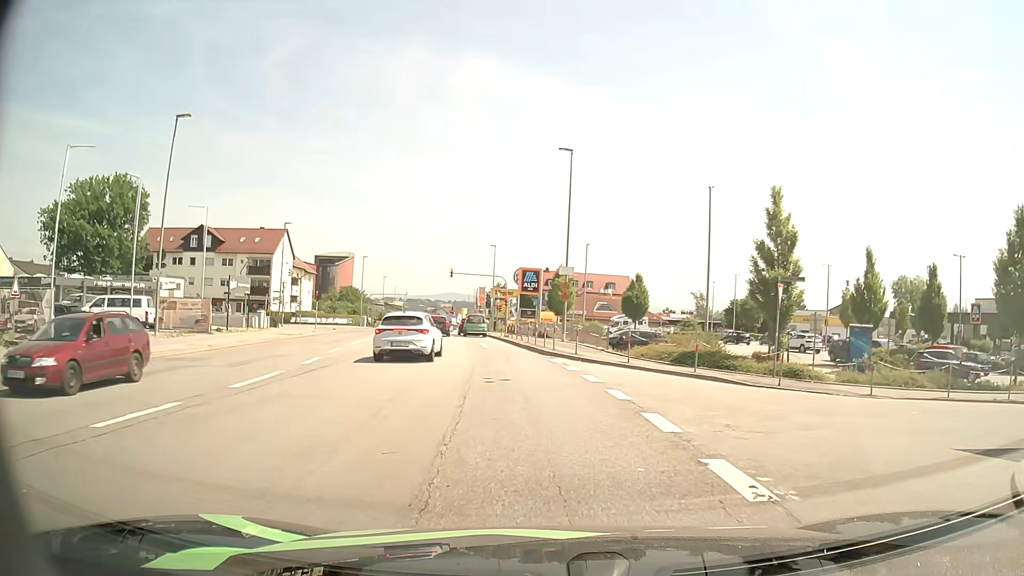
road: tertiary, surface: asphalt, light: Day
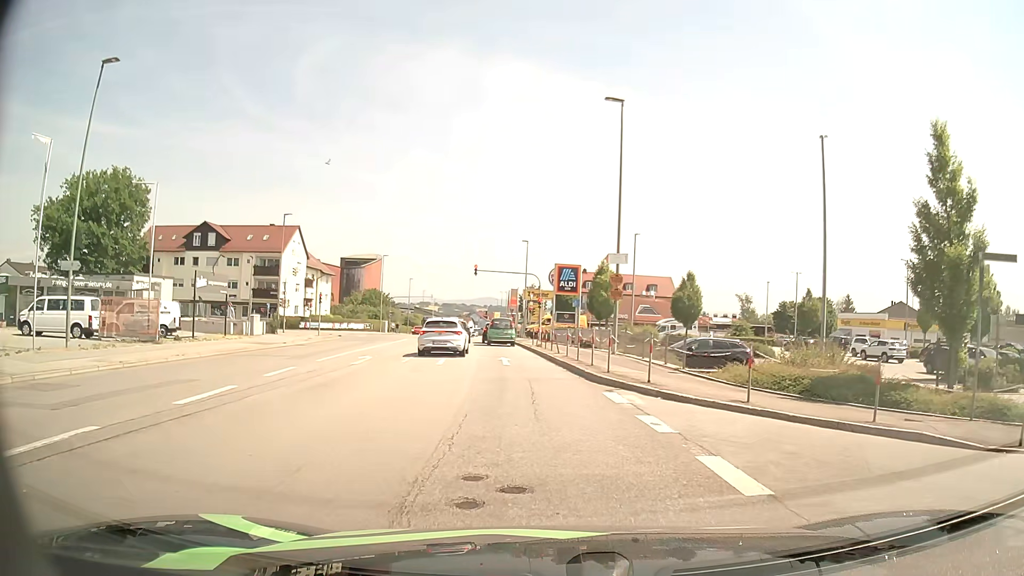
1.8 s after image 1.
(-0.2, +8.7) m; -3°
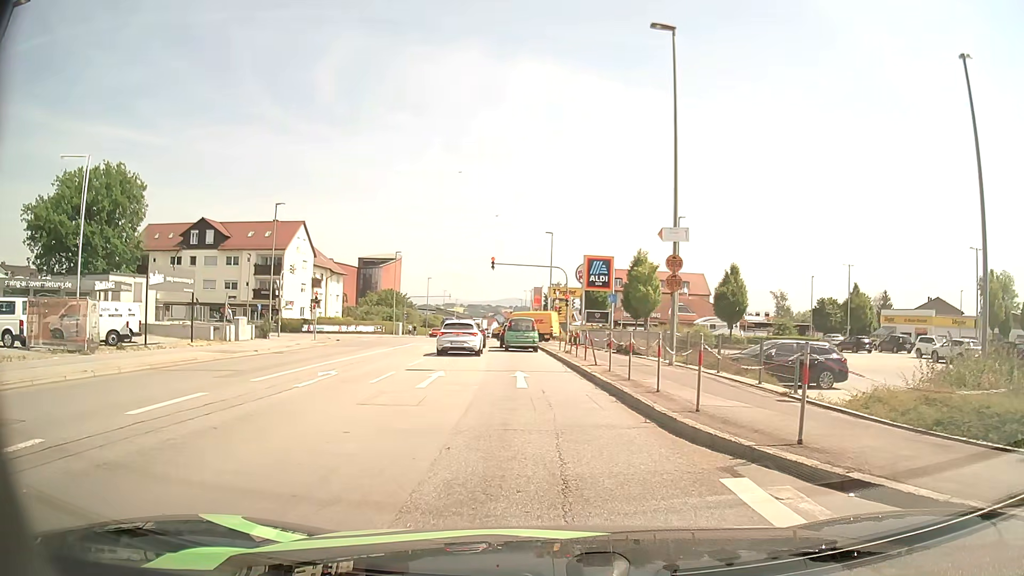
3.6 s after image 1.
(-0.1, +6.9) m; -2°
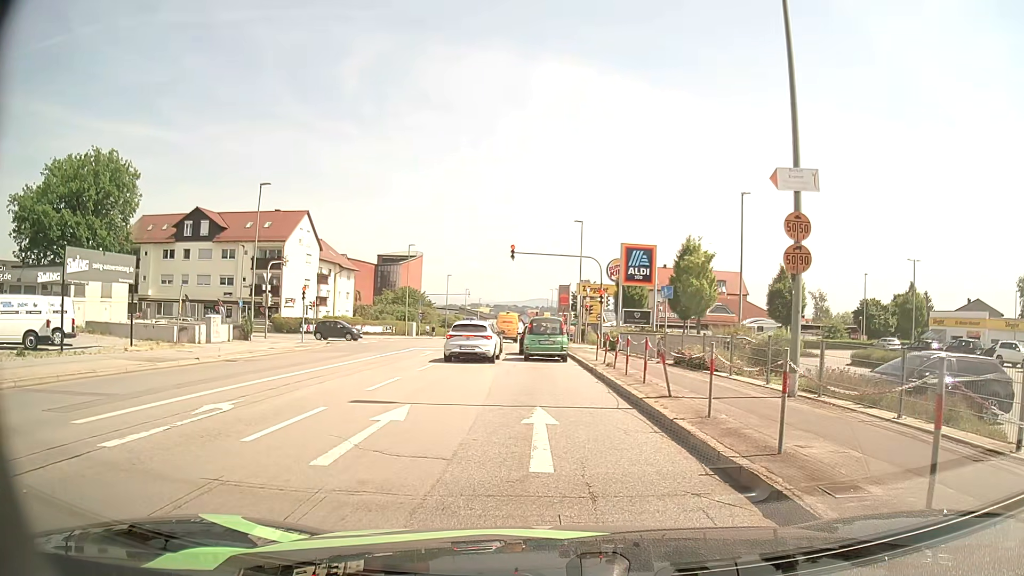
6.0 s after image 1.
(-0.1, +7.6) m; -2°
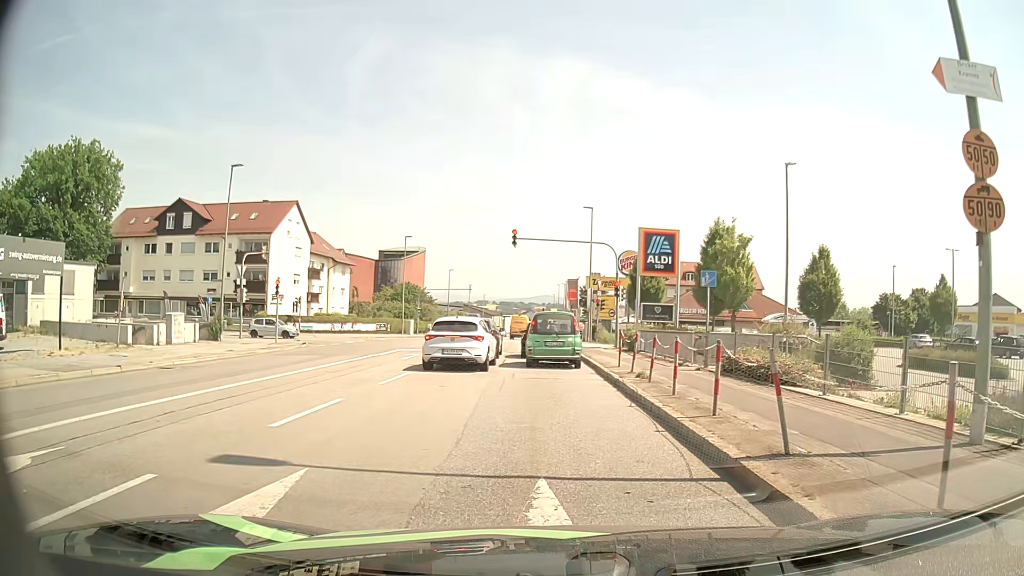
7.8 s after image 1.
(0.0, +5.2) m; +1°
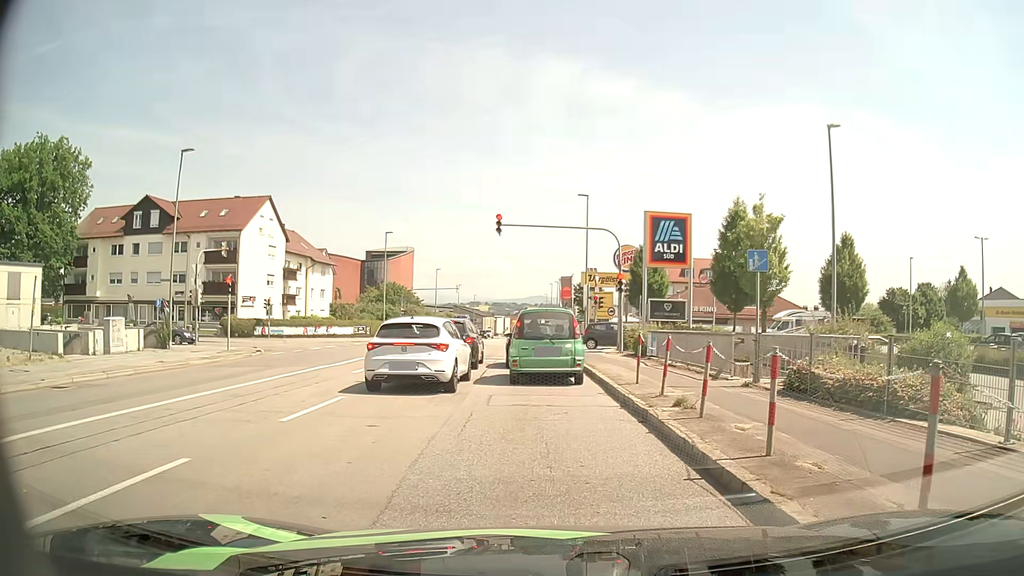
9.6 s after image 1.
(-0.1, +5.1) m; -1°
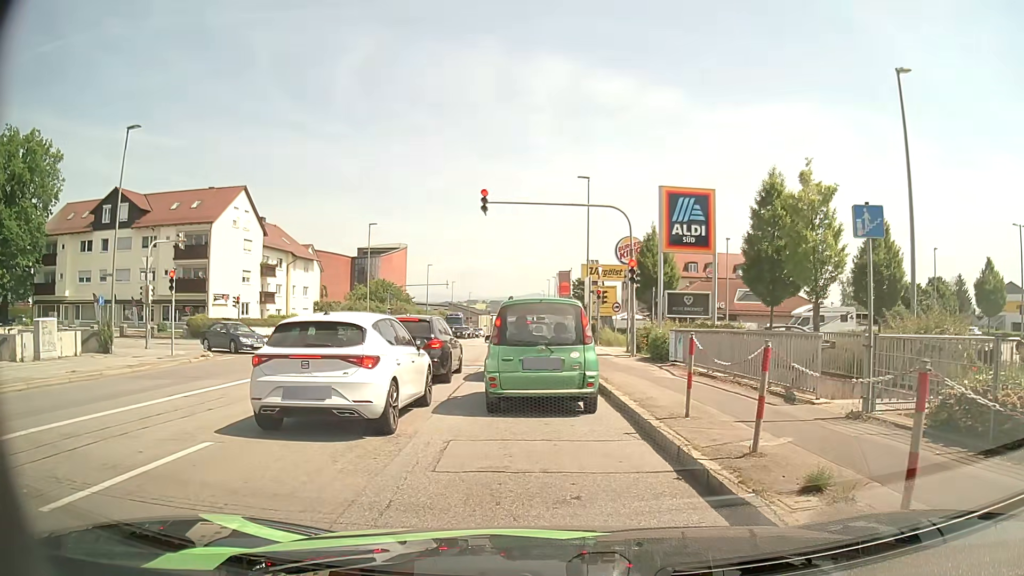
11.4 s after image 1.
(+0.1, +5.1) m; 0°
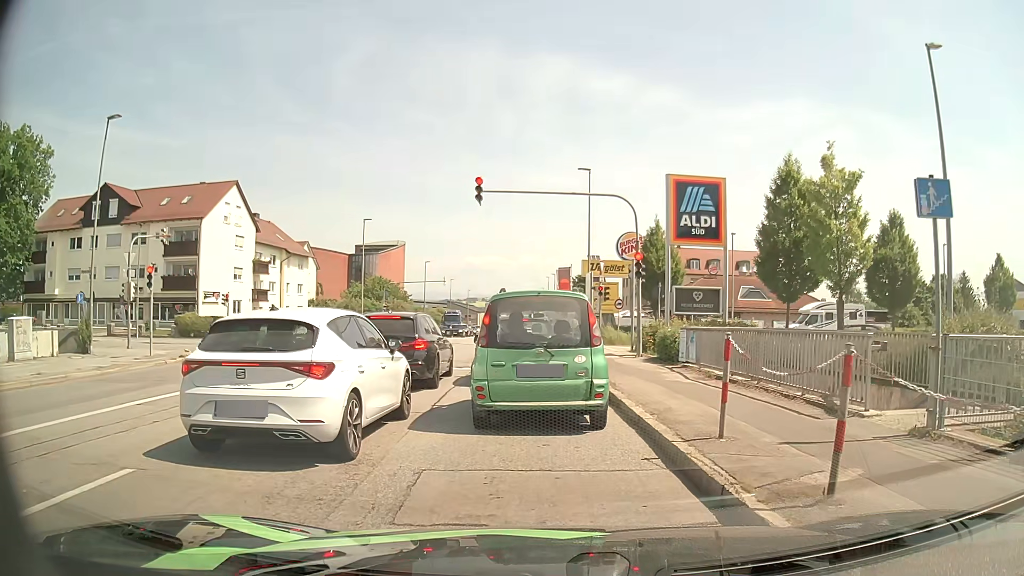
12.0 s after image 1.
(0.0, +1.6) m; 0°
(0, +10) (0, +20) (-1, +30) (-1, +40) (-1, +50) (-2, +60) (-2, +70) (-2, +80) (-2, +90) (-2, +100) m
